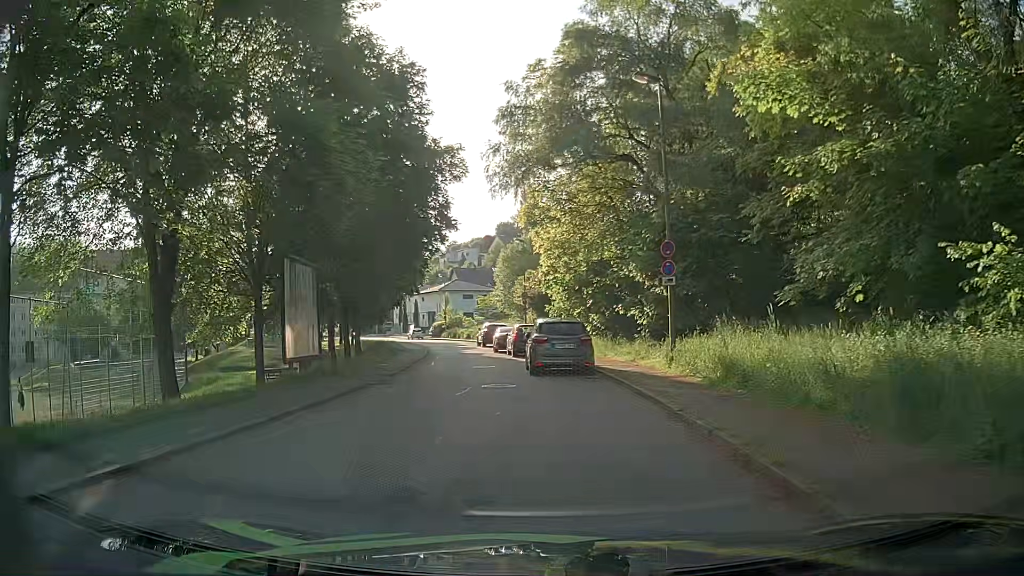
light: Day
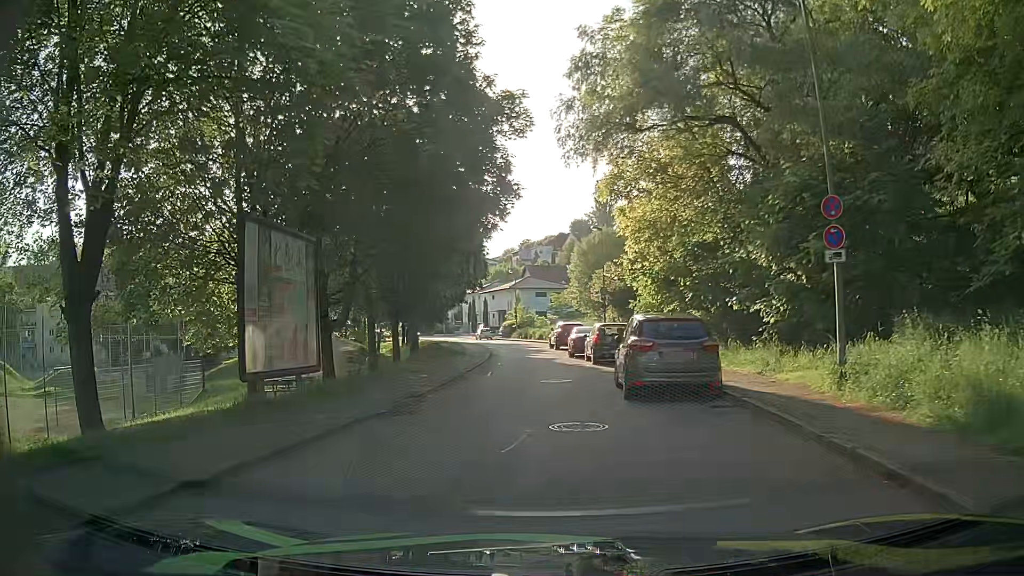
(-0.5, +6.5) m; -9°
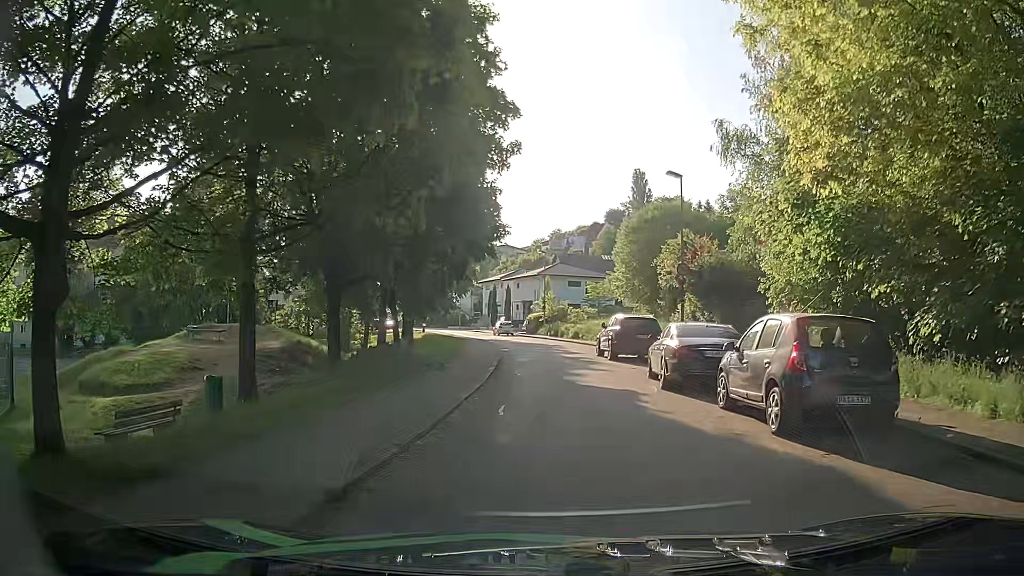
(-0.5, +16.8) m; -1°
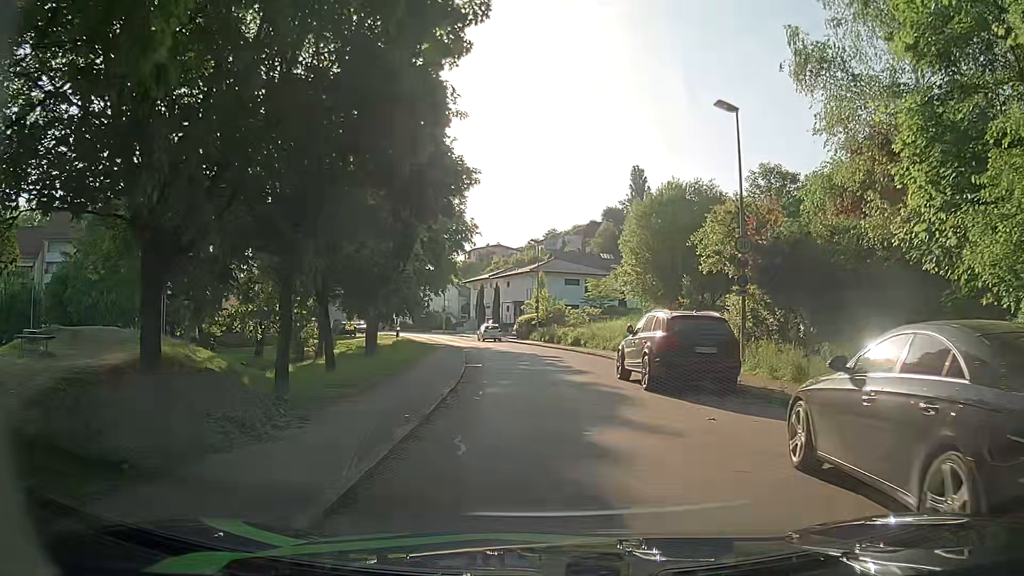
(0.0, +10.6) m; +1°
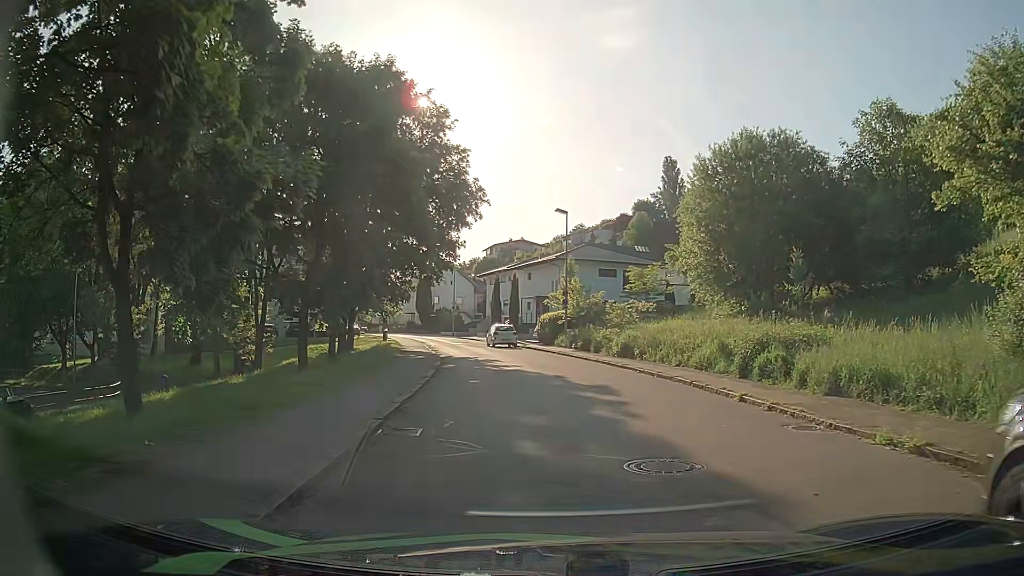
(-0.3, +14.7) m; -3°
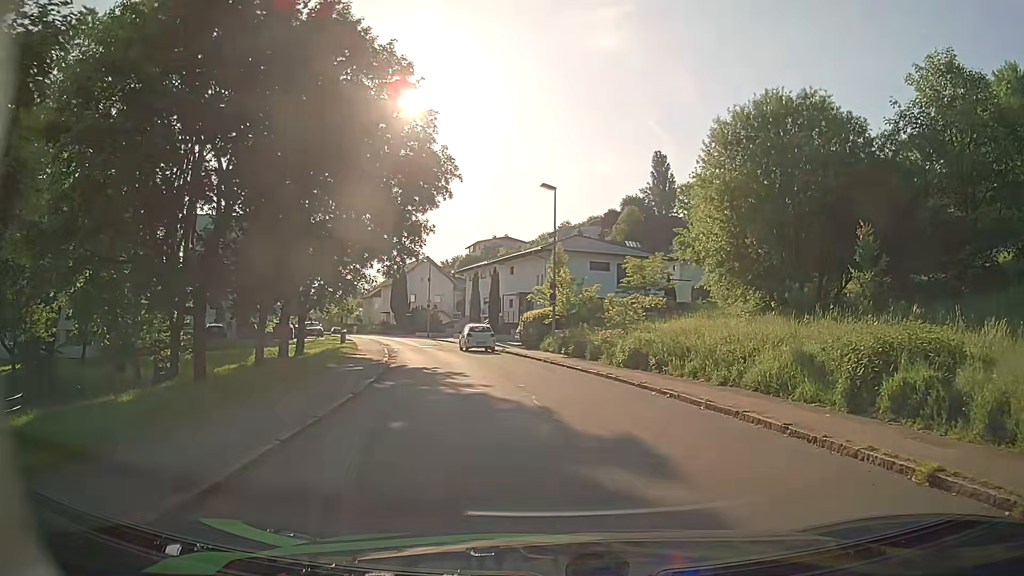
(+0.1, +7.1) m; +3°
(0, +10) (0, +20) (-3, +29) (-7, +39) (-10, +48) (-12, +58) (-15, +68) (-20, +77) (-25, +85) (-30, +93) m
